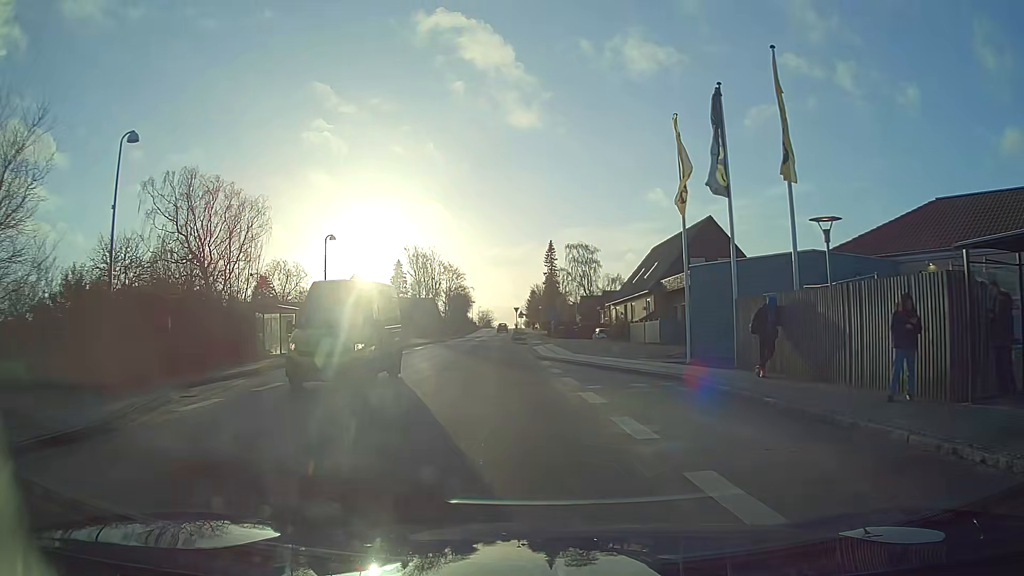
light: Day
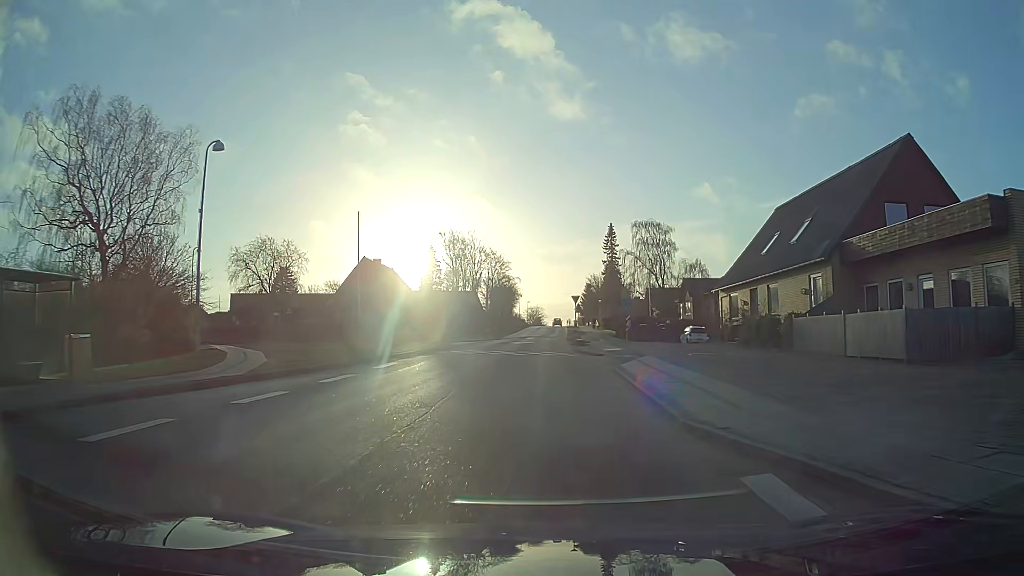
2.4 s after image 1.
(-1.3, +21.0) m; -5°
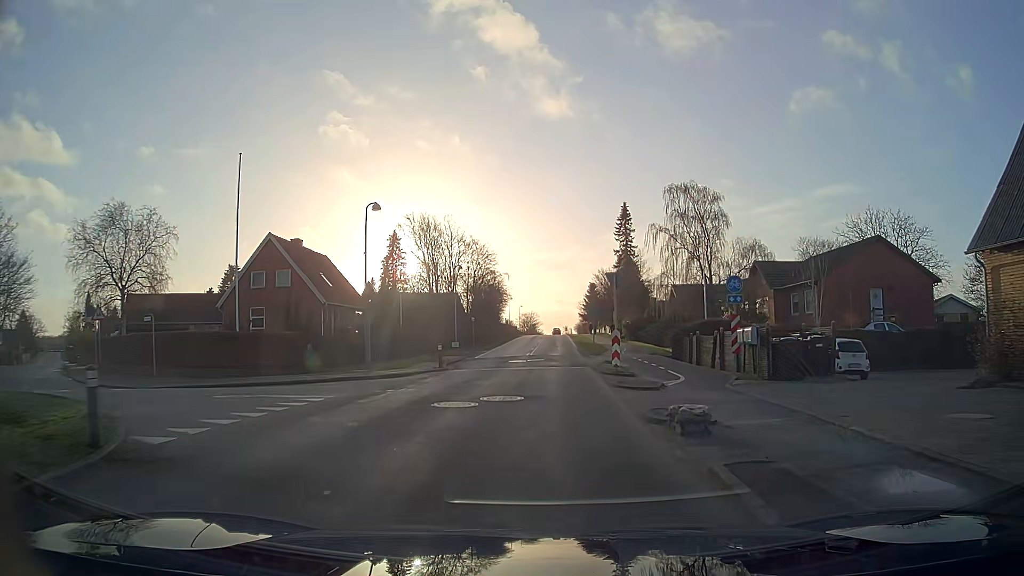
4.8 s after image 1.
(0.0, +25.8) m; 0°
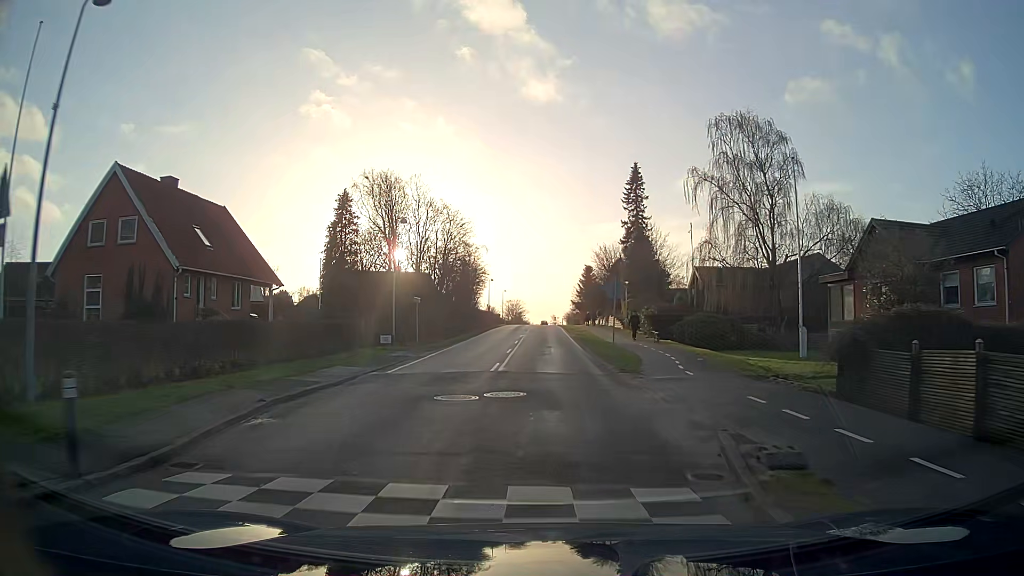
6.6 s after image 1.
(+0.2, +19.1) m; +1°
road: tertiary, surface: asphalt
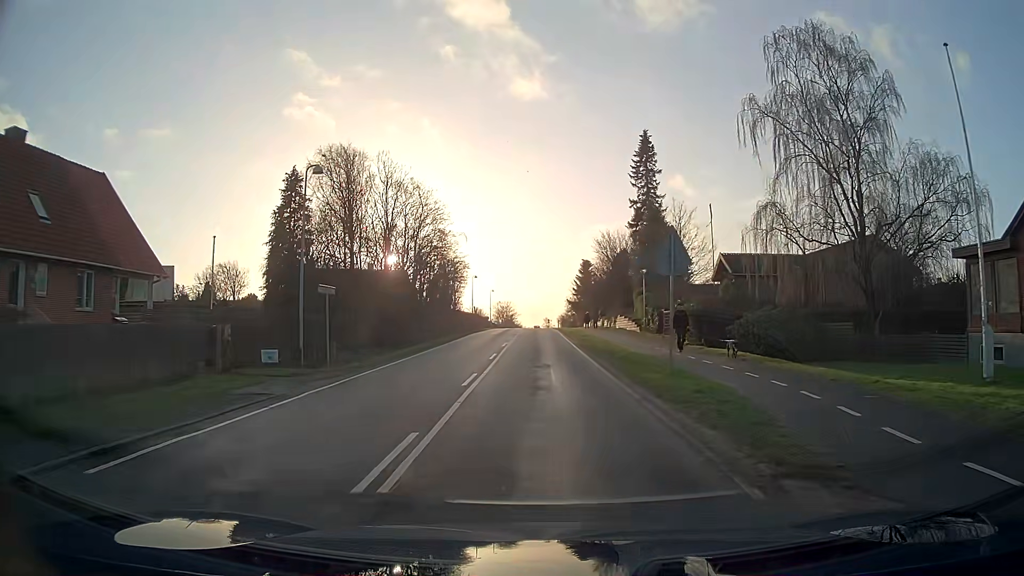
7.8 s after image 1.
(+0.1, +13.1) m; 0°
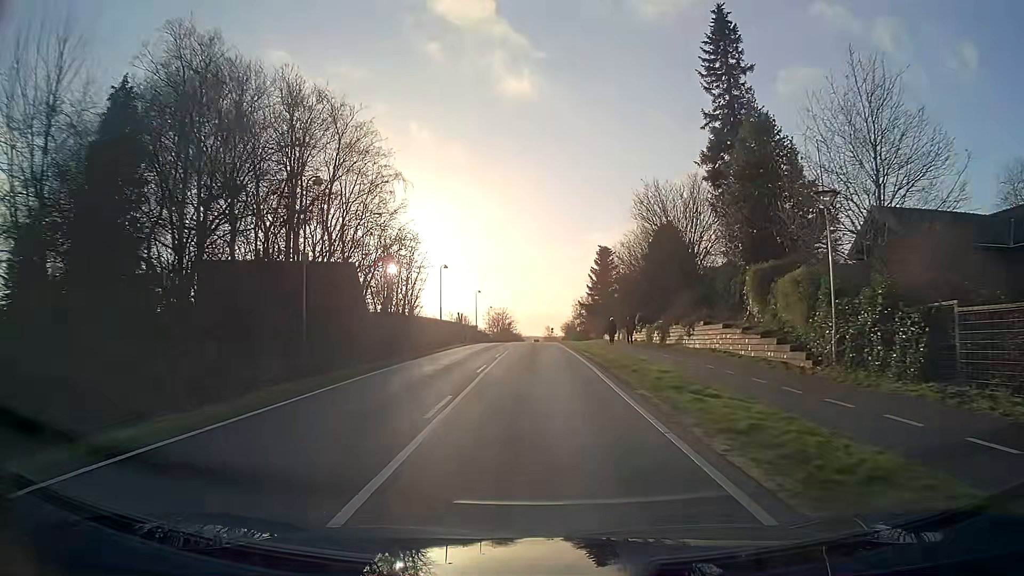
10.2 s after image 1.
(+0.2, +27.4) m; 0°
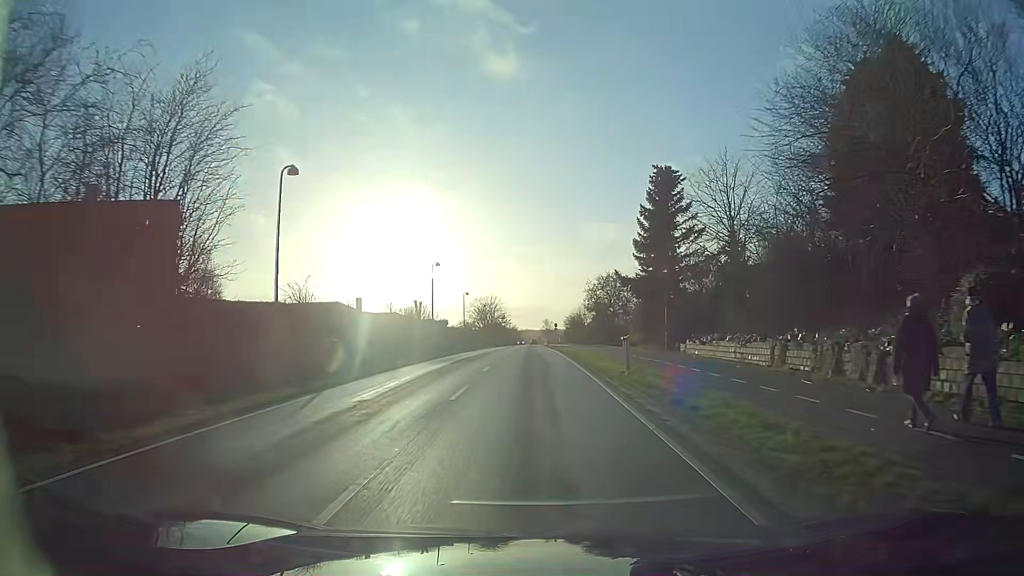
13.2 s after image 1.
(0.0, +35.5) m; +1°
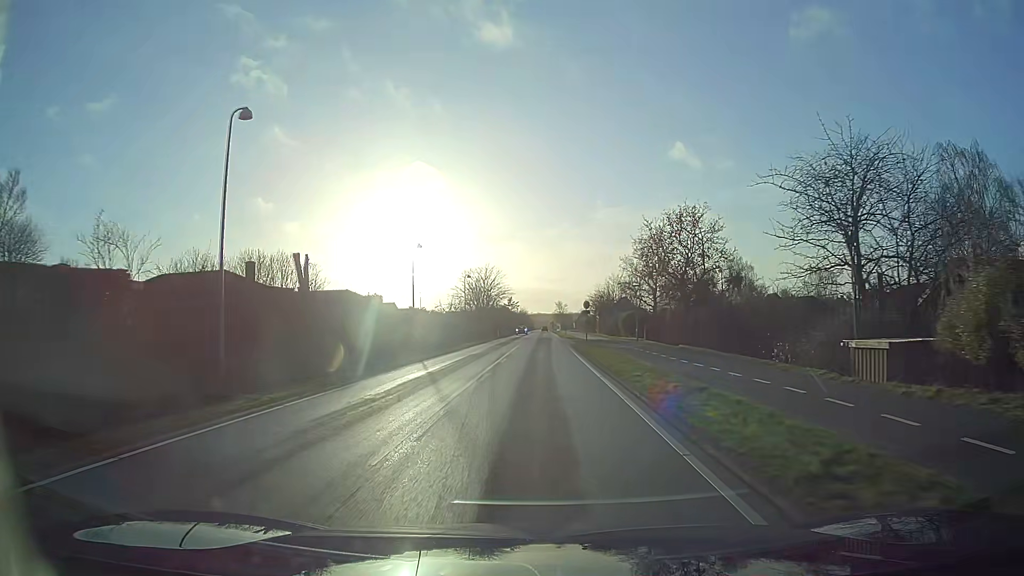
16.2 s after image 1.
(-0.4, +37.4) m; -2°
(0, +10) (0, +20) (0, +30) (0, +40) (0, +50) (+1, +60) (+1, +70) (+1, +80) (+1, +90) (+1, +100) m
